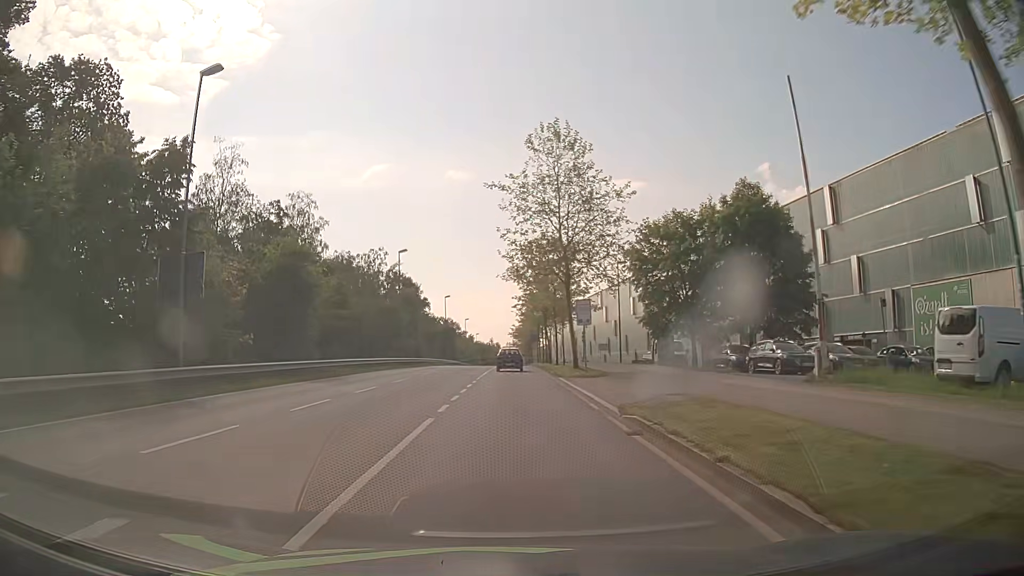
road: secondary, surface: asphalt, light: Day
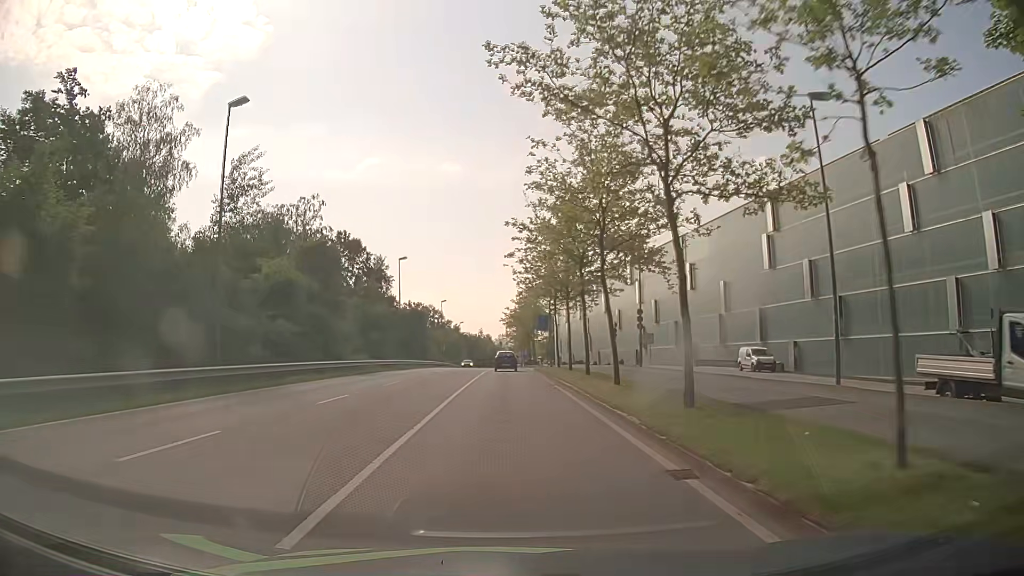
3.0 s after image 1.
(-0.2, +36.9) m; 0°
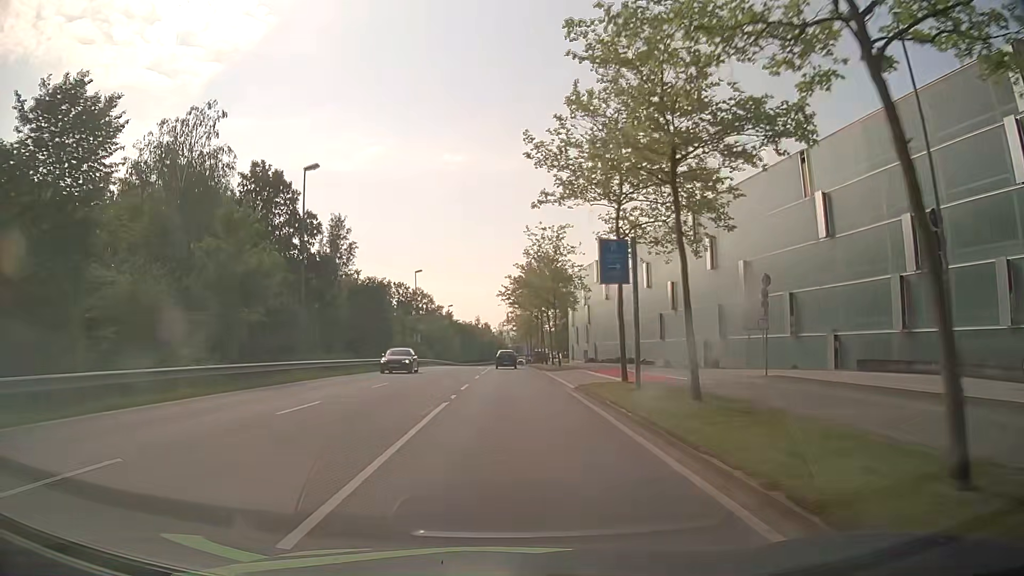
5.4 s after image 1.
(-0.3, +30.3) m; -1°
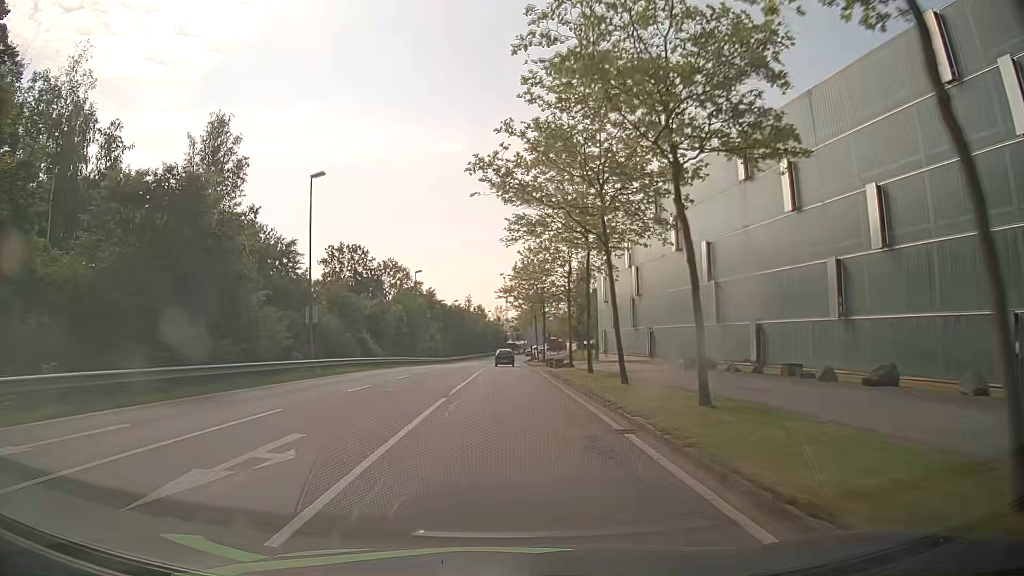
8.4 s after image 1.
(+0.1, +38.5) m; 0°
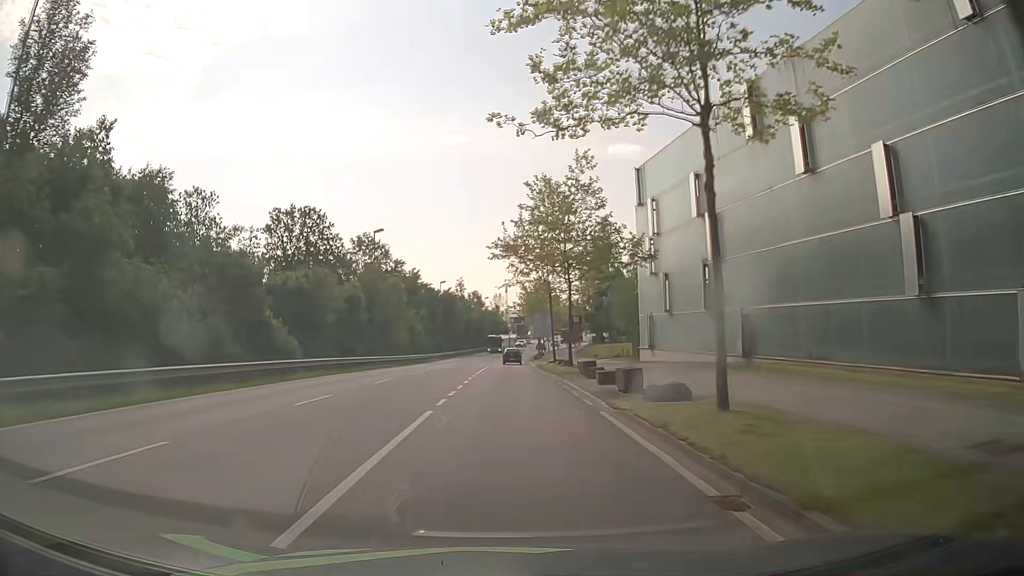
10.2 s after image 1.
(0.0, +23.2) m; 0°
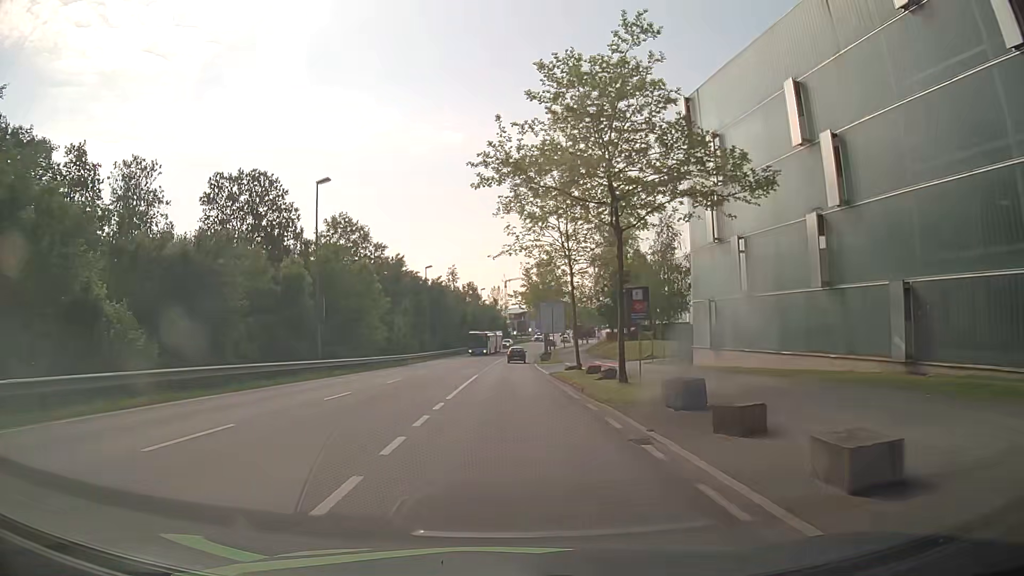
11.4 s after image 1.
(+0.1, +15.5) m; 0°
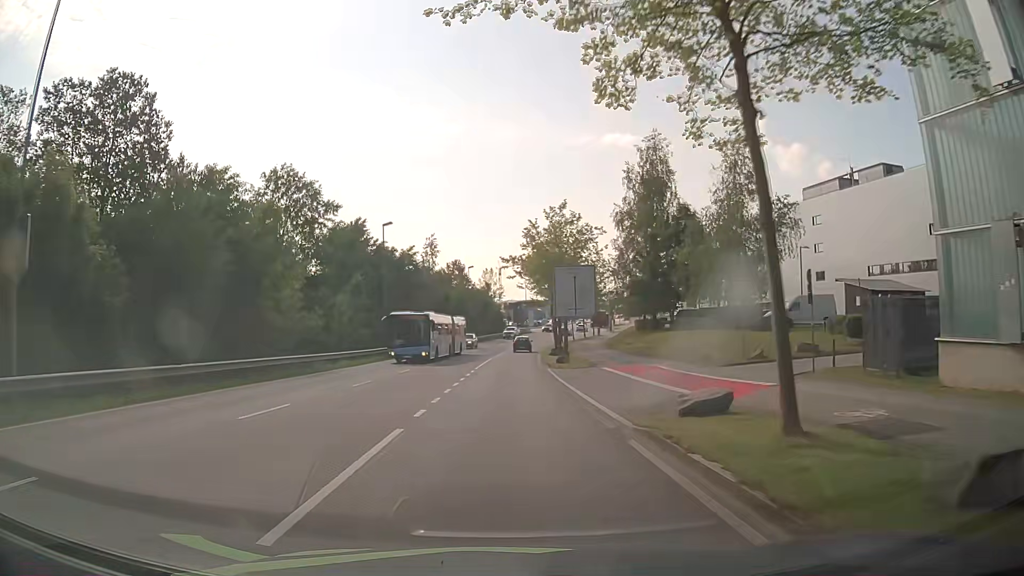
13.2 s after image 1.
(0.0, +23.2) m; 0°
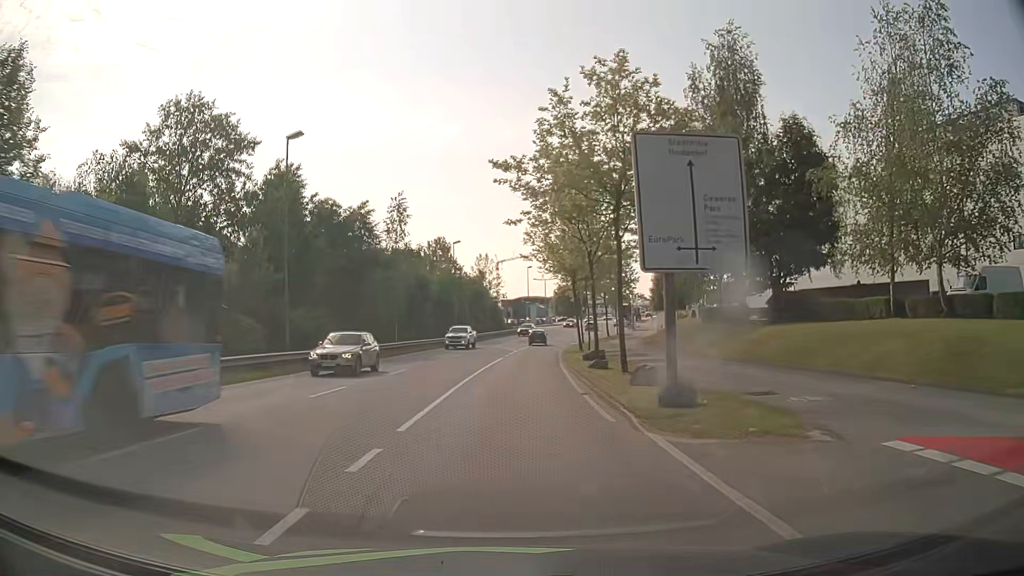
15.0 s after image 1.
(0.0, +23.2) m; 0°
(0, +10) (0, +20) (+1, +30) (+1, +40) (+2, +50) (+3, +60) (+5, +70) (+6, +80) (+9, +89) (+11, +99) m
